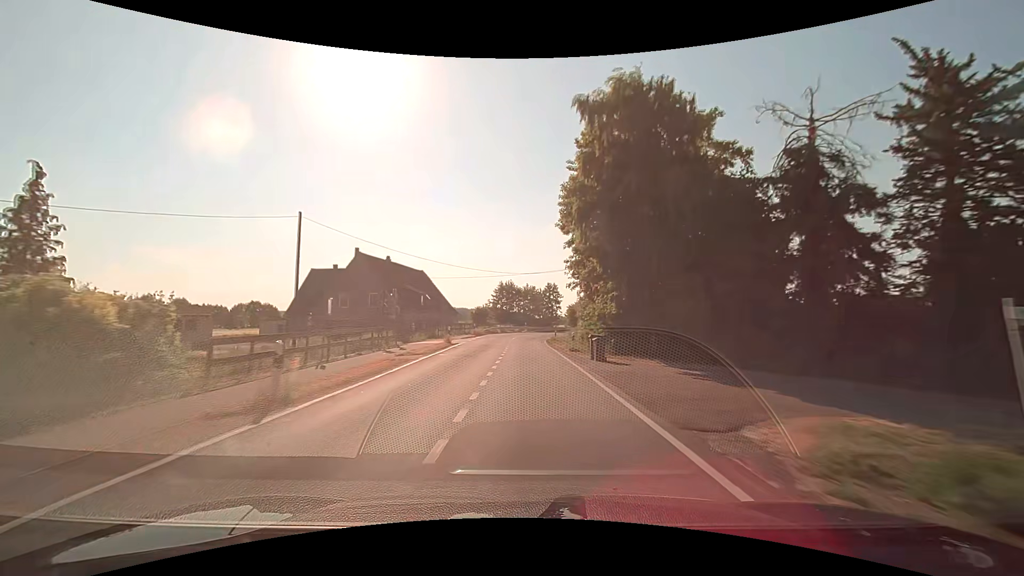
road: secondary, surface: asphalt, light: Day
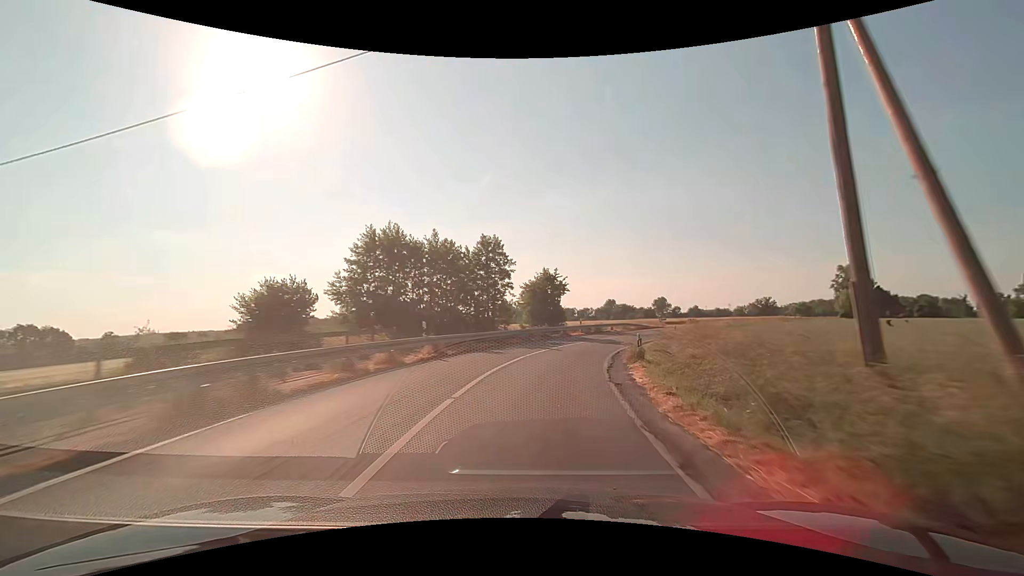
(+0.4, +53.5) m; +8°
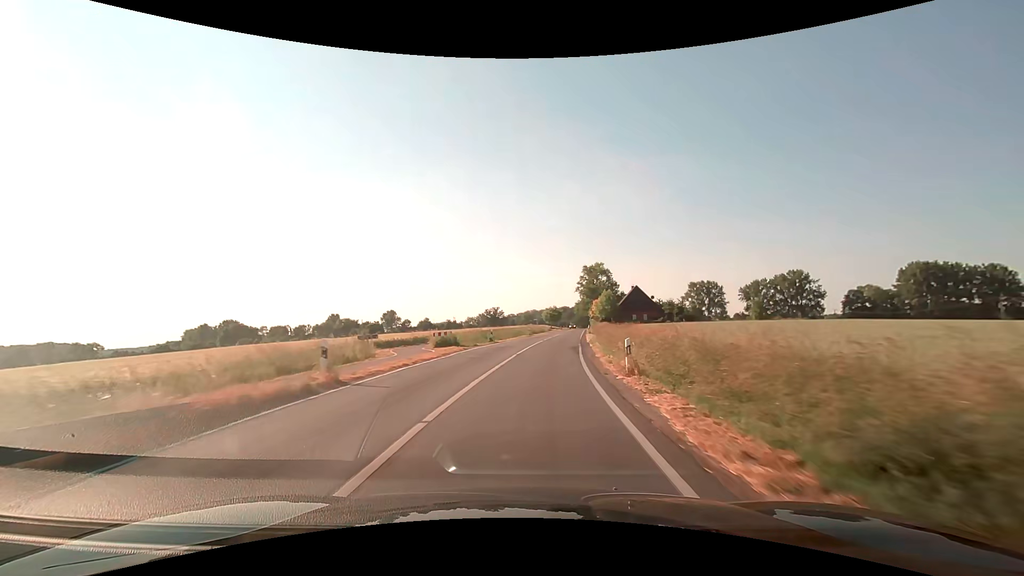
(+14.7, +50.9) m; +30°
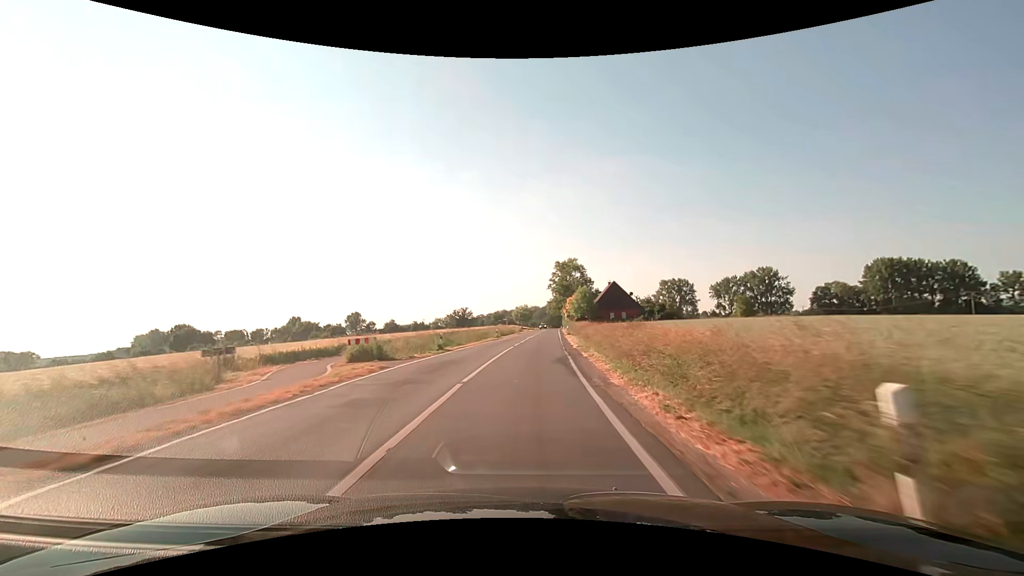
(+0.3, +10.7) m; +4°
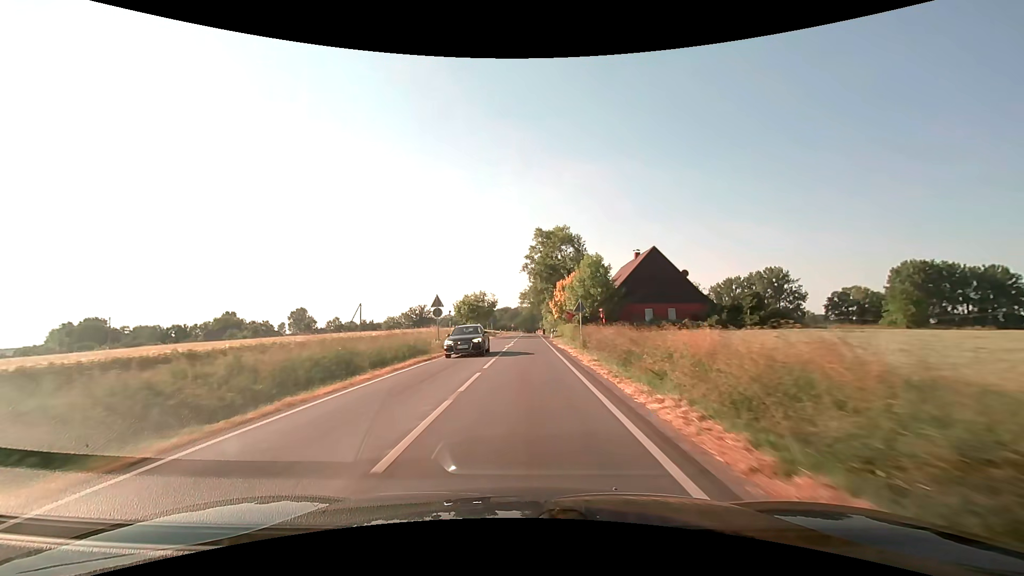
(+2.4, +53.9) m; +3°
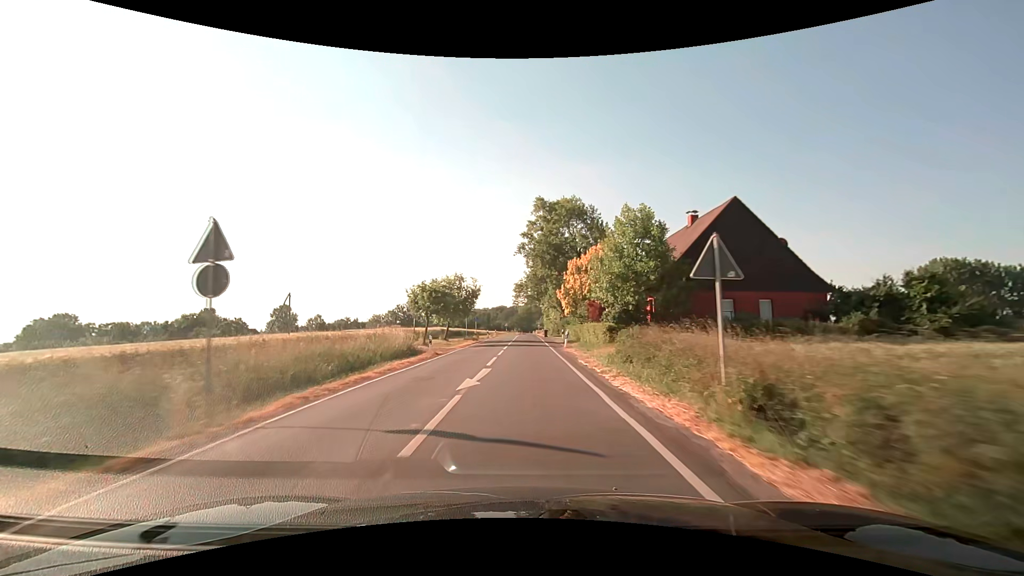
(+0.1, +21.7) m; 0°
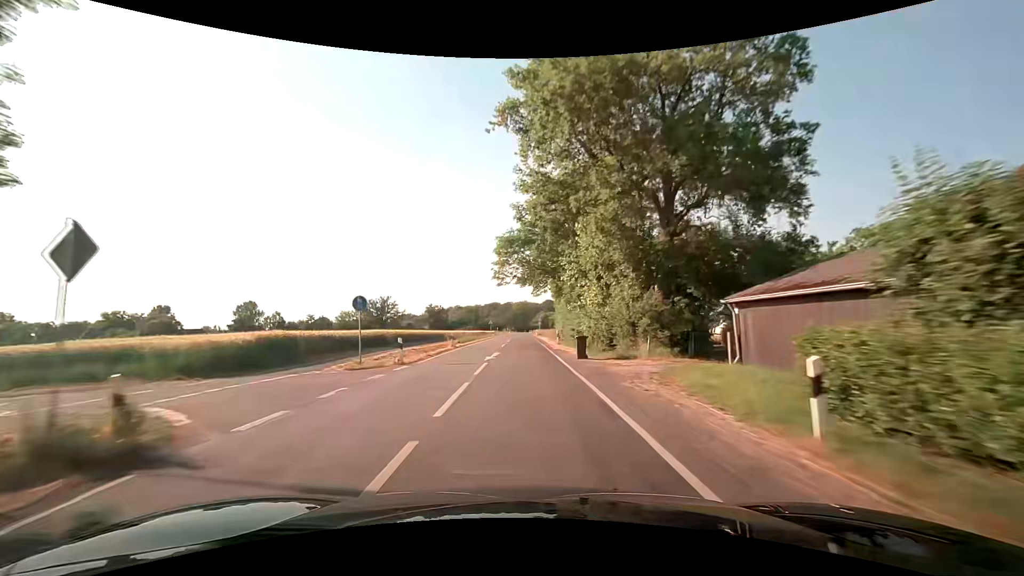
(+0.3, +43.5) m; 0°
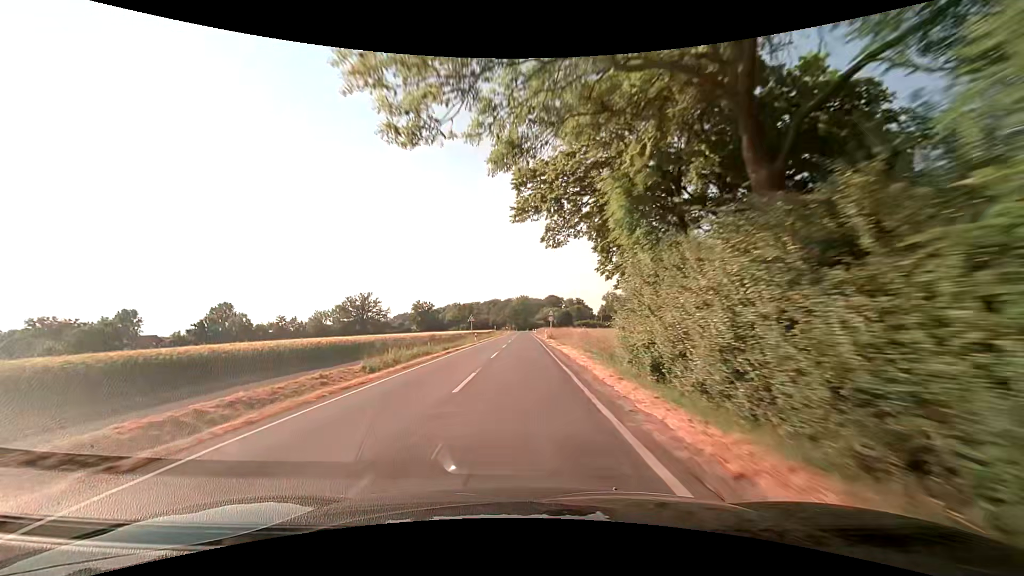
(+0.4, +32.7) m; 0°
(0, +10) (0, +20) (0, +30) (0, +40) (0, +50) (0, +60) (0, +70) (0, +80) (0, +90) (0, +100) m
